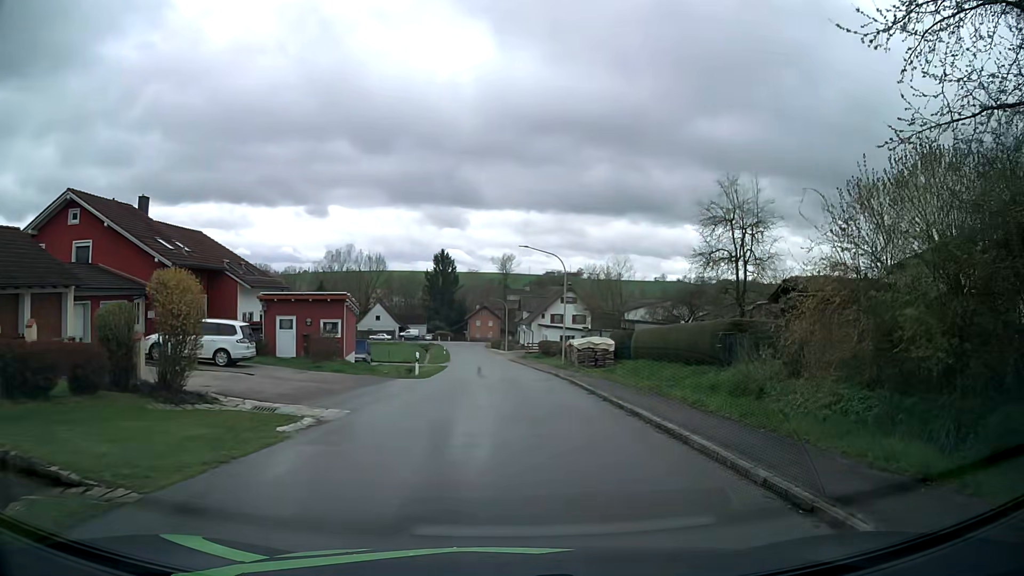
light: Day
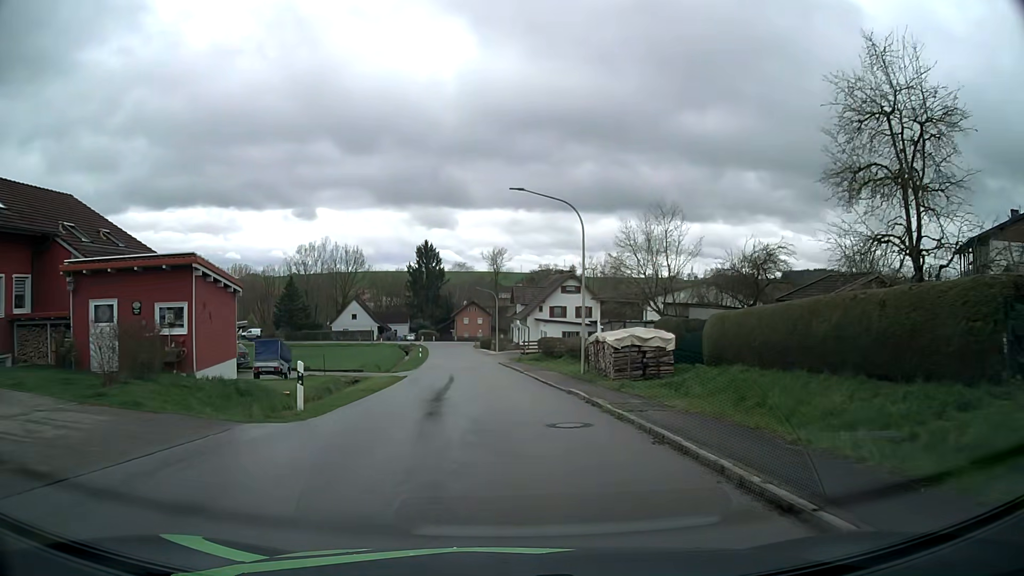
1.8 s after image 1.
(+0.4, +15.7) m; +1°
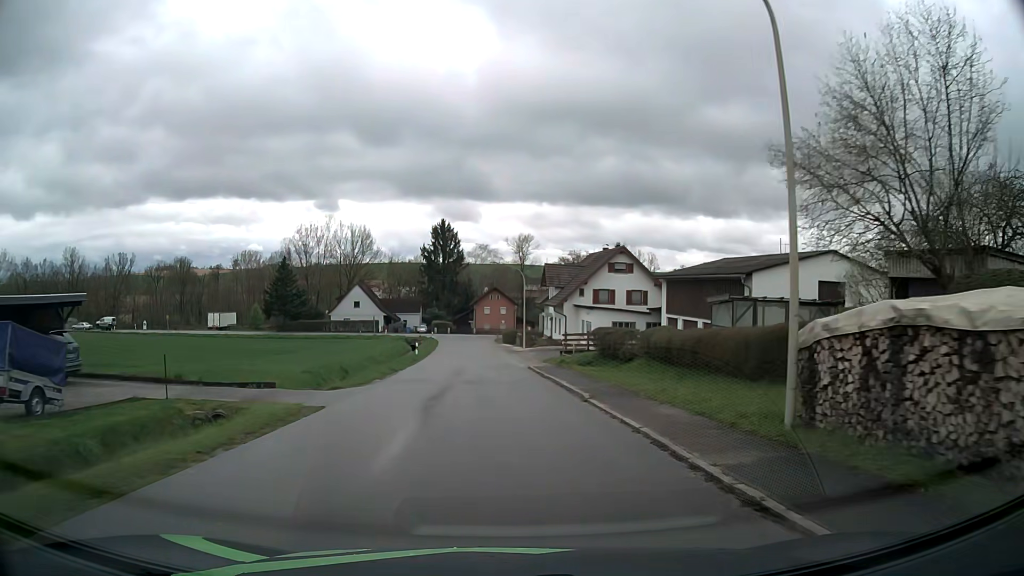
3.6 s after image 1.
(-0.4, +18.4) m; -2°
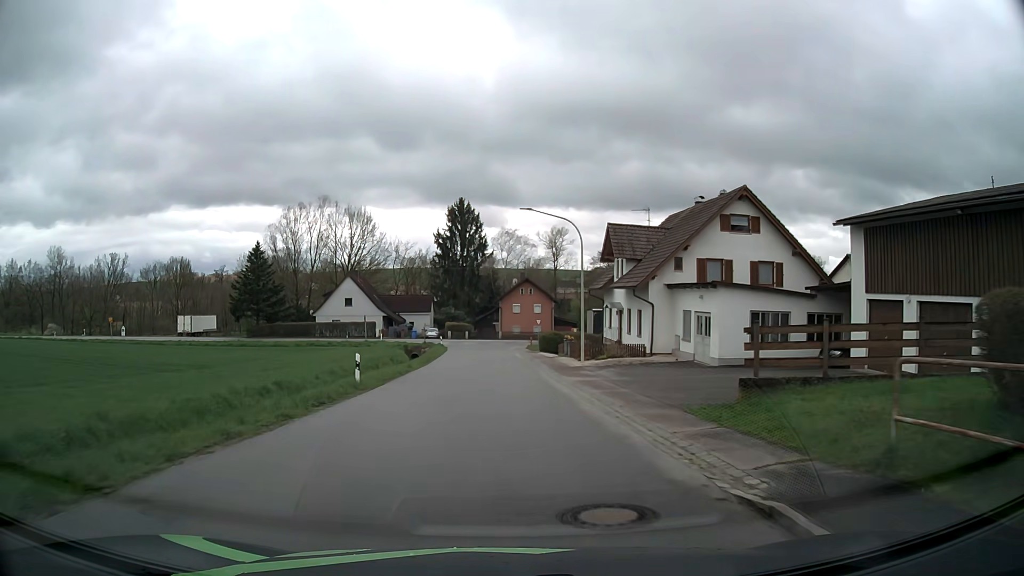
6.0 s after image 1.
(-0.6, +25.2) m; -2°
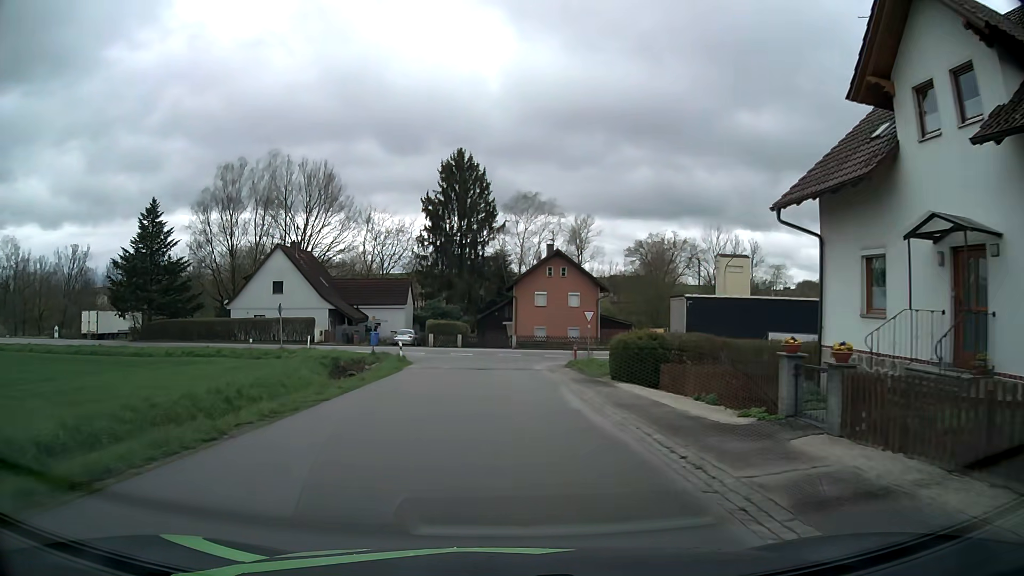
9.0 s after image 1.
(-0.4, +31.9) m; -1°
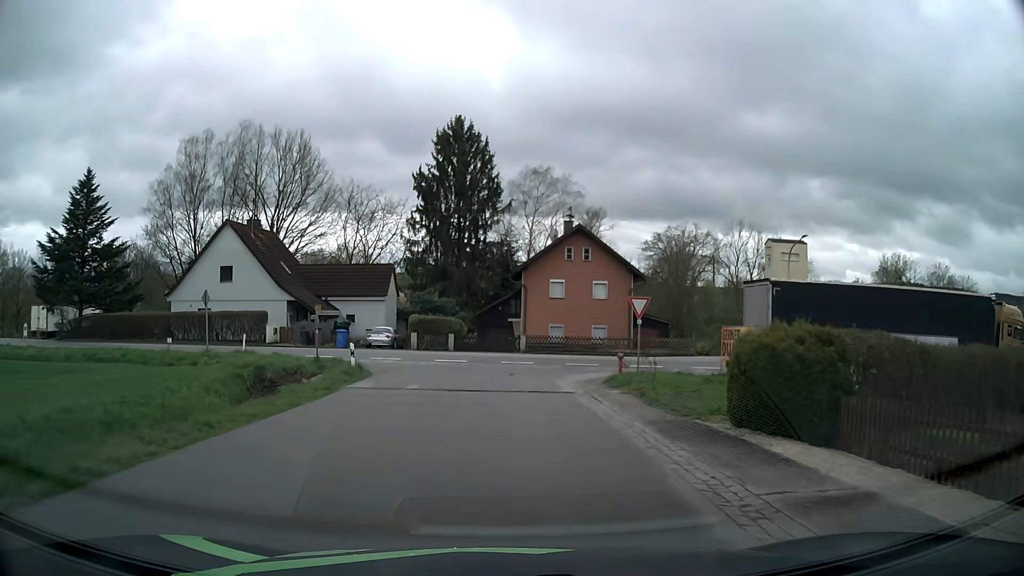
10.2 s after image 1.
(-0.1, +11.8) m; 0°
